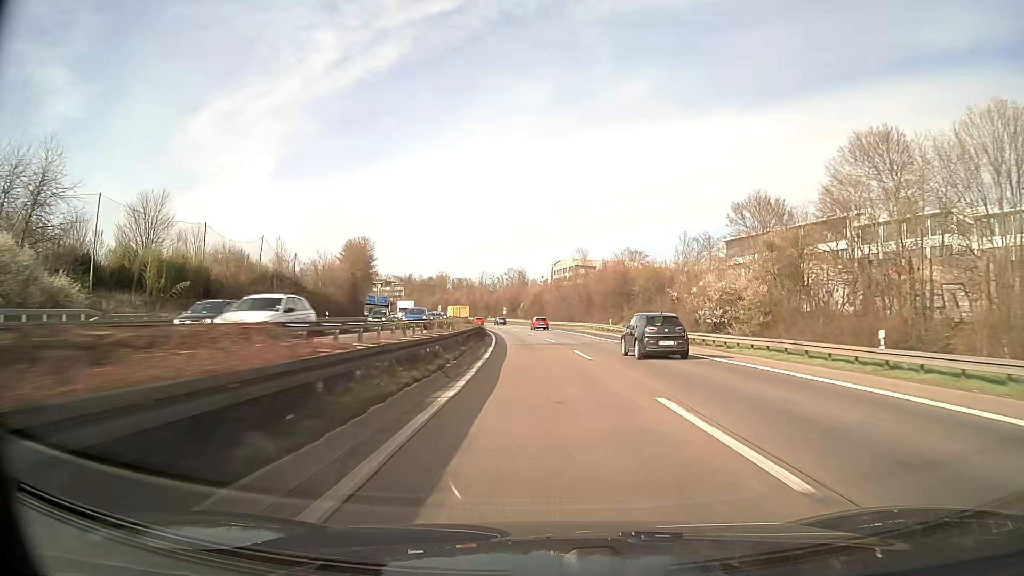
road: motorway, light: Day
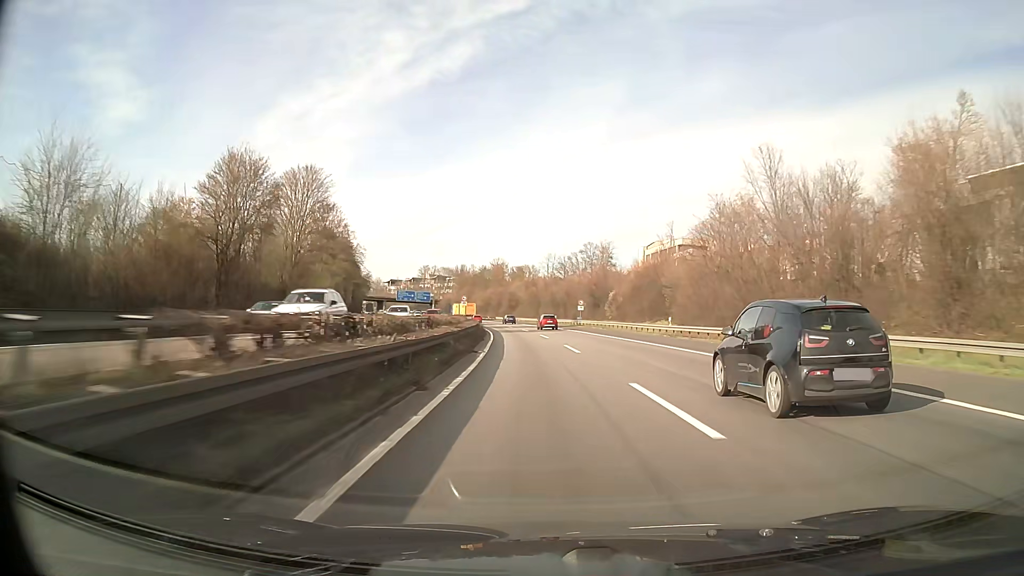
(-3.9, +69.8) m; -6°
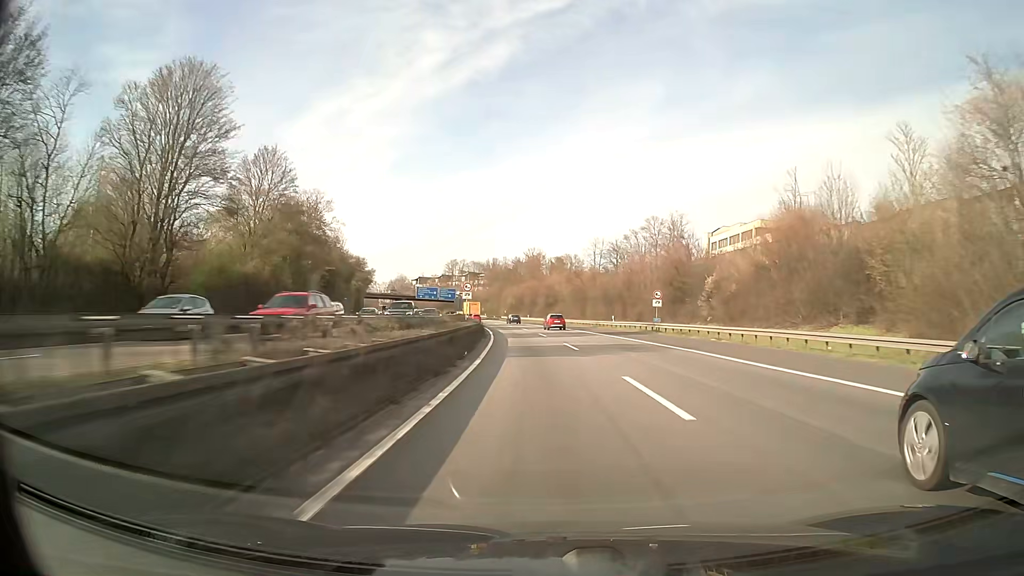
(-1.0, +34.9) m; -3°
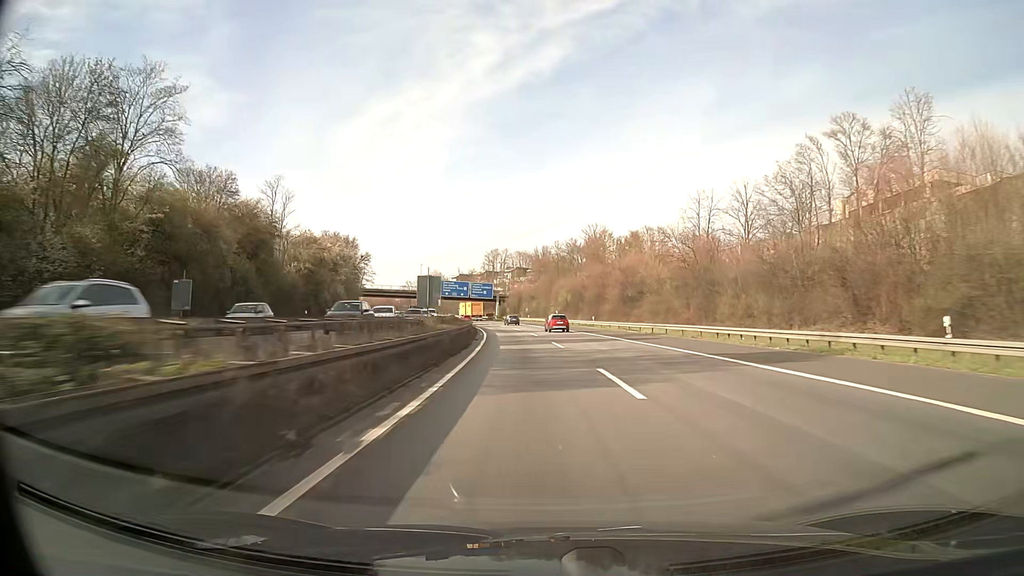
(-2.1, +52.3) m; -5°
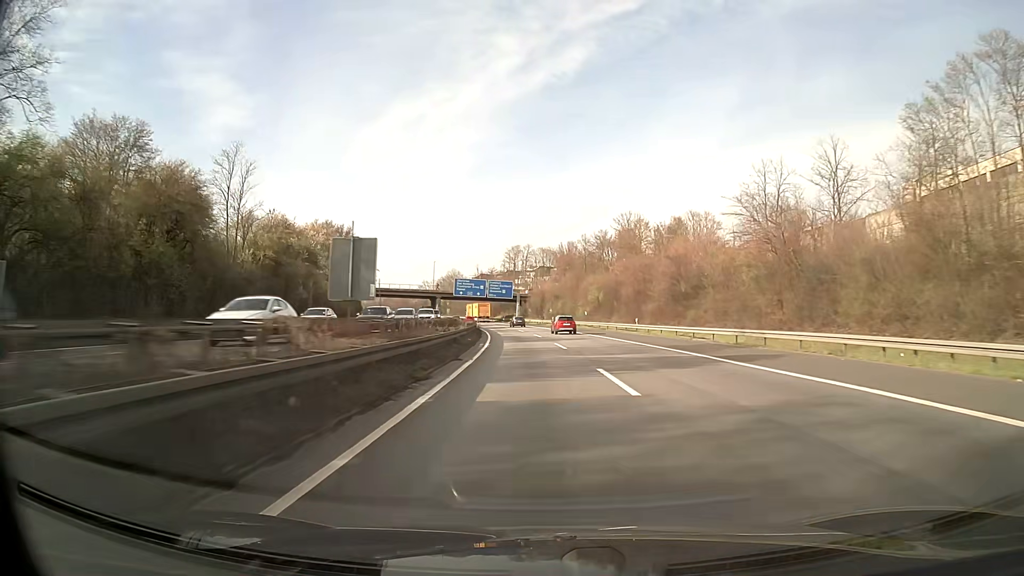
(-0.3, +17.4) m; -2°
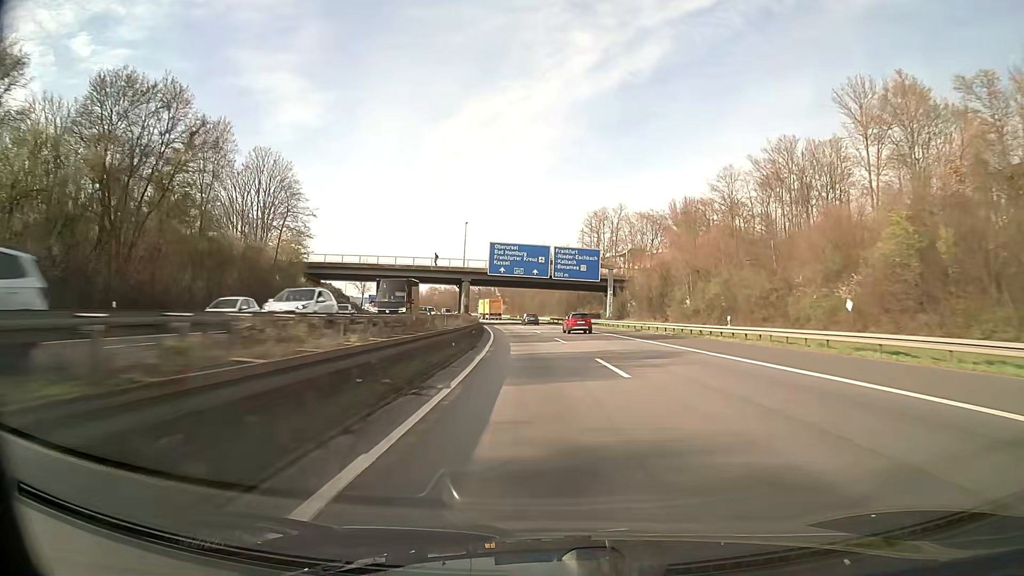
(-4.3, +69.7) m; -7°
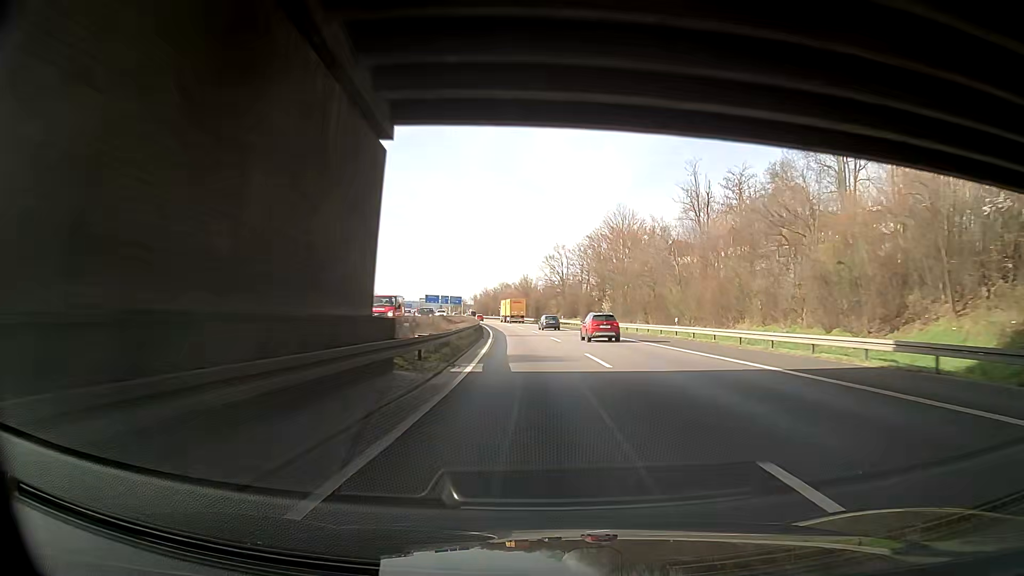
(-6.1, +87.1) m; -7°
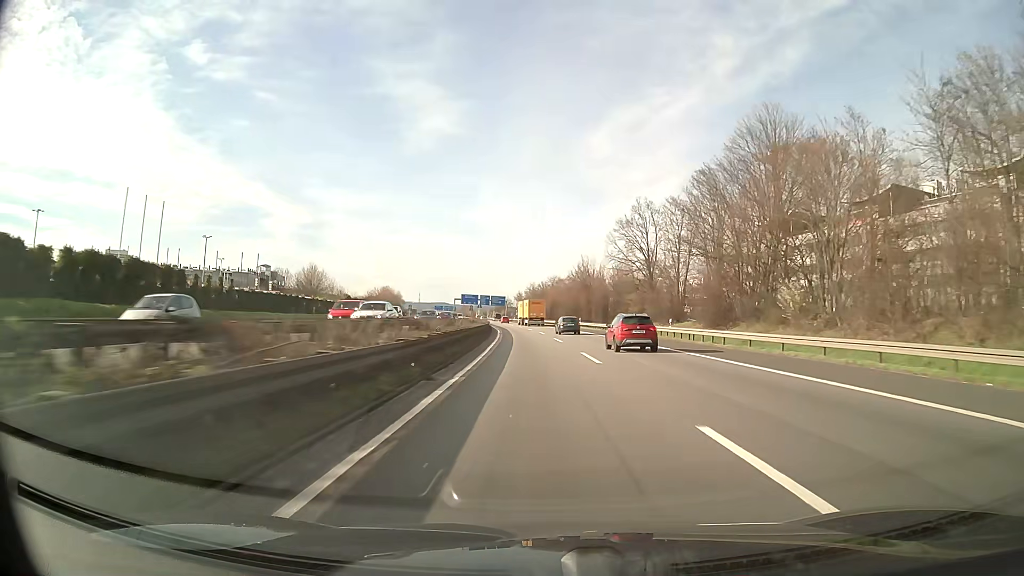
(-2.5, +52.3) m; -5°
(0, +10) (0, +20) (-1, +30) (-1, +40) (-1, +50) (-2, +60) (-3, +70) (-4, +80) (-4, +90) (-5, +100) m
